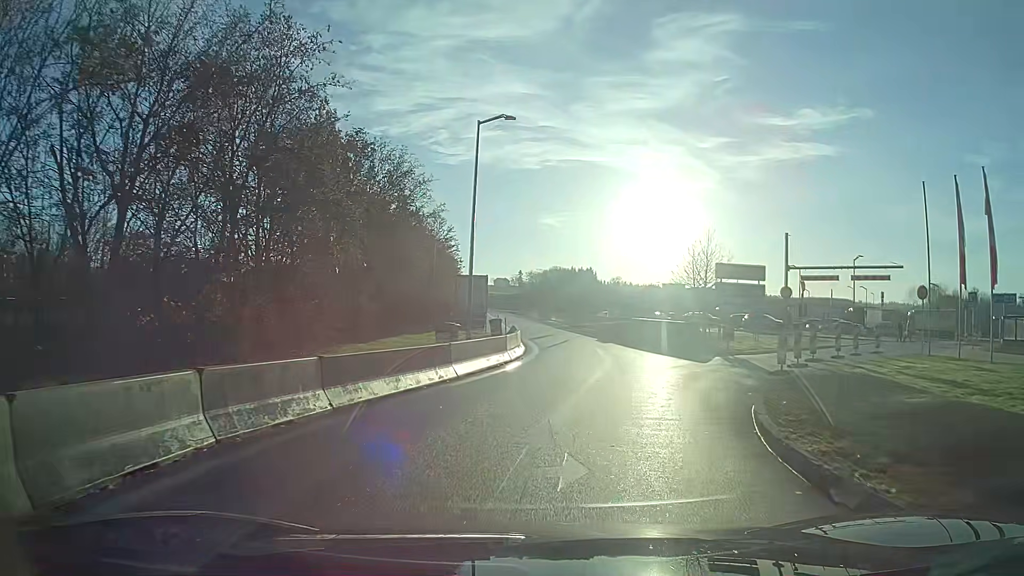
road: service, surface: asphalt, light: Day
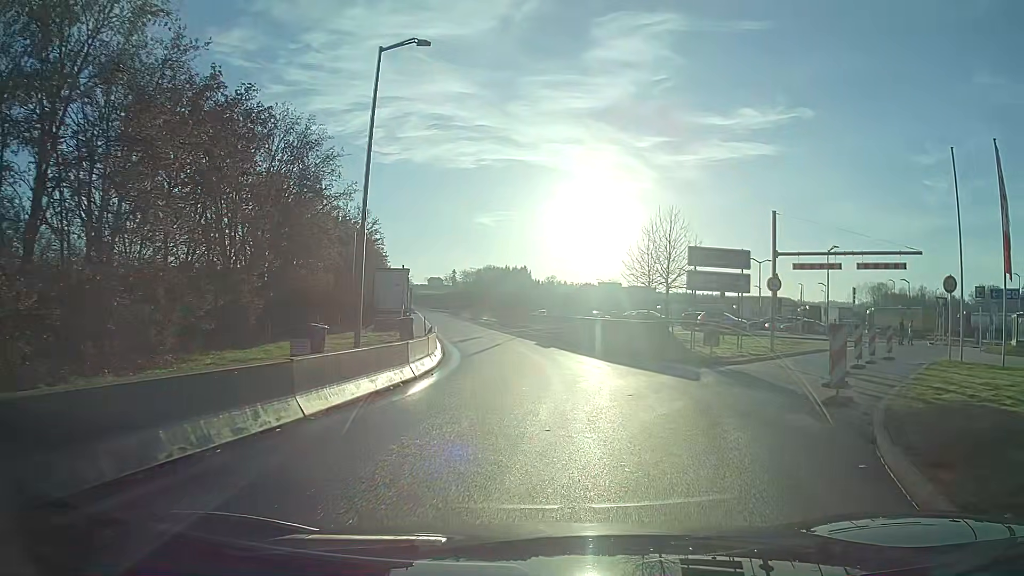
(+0.3, +6.5) m; +7°
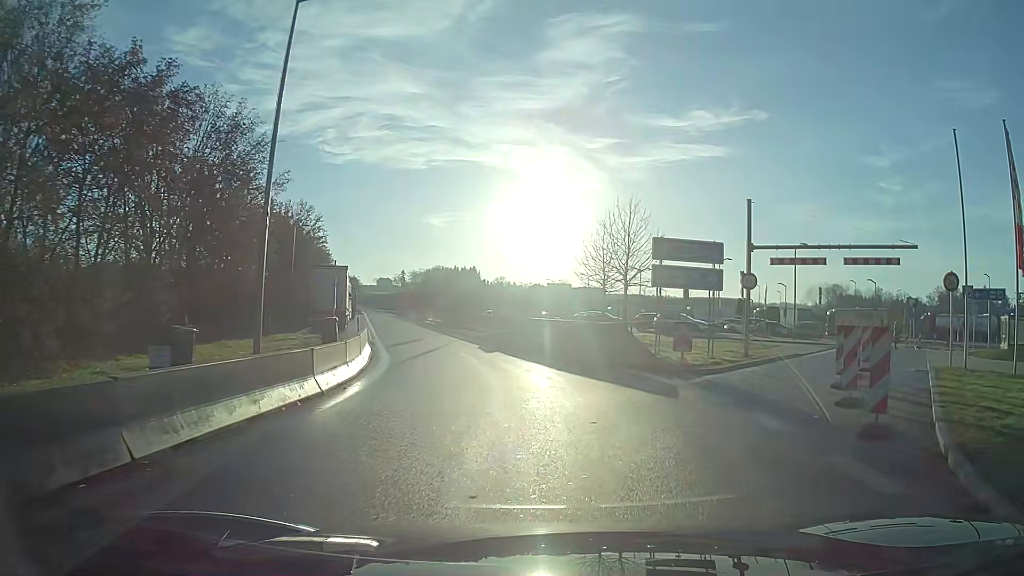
(+0.1, +3.0) m; +5°
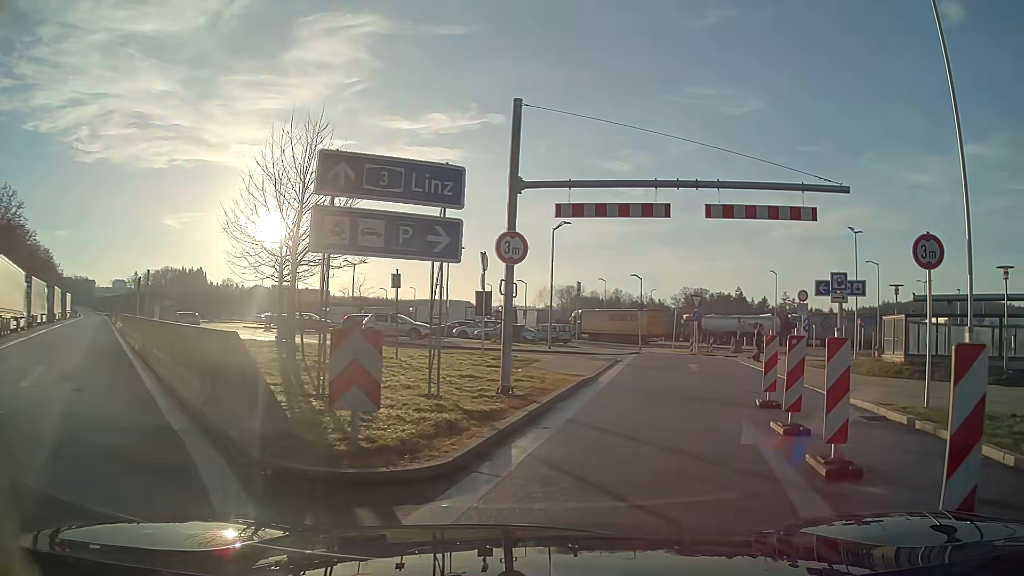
(+2.2, +10.9) m; +23°
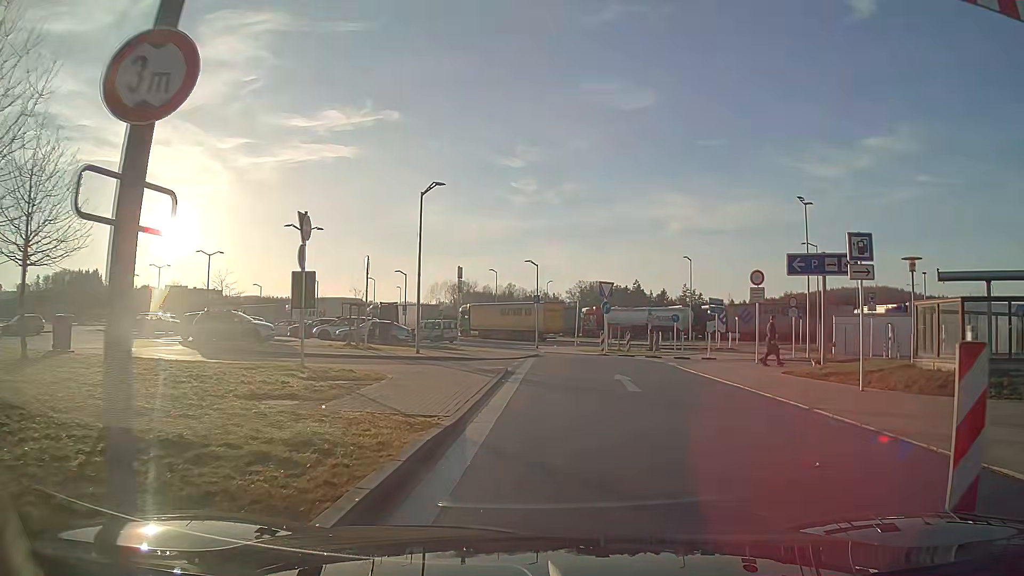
(+0.8, +8.7) m; +9°
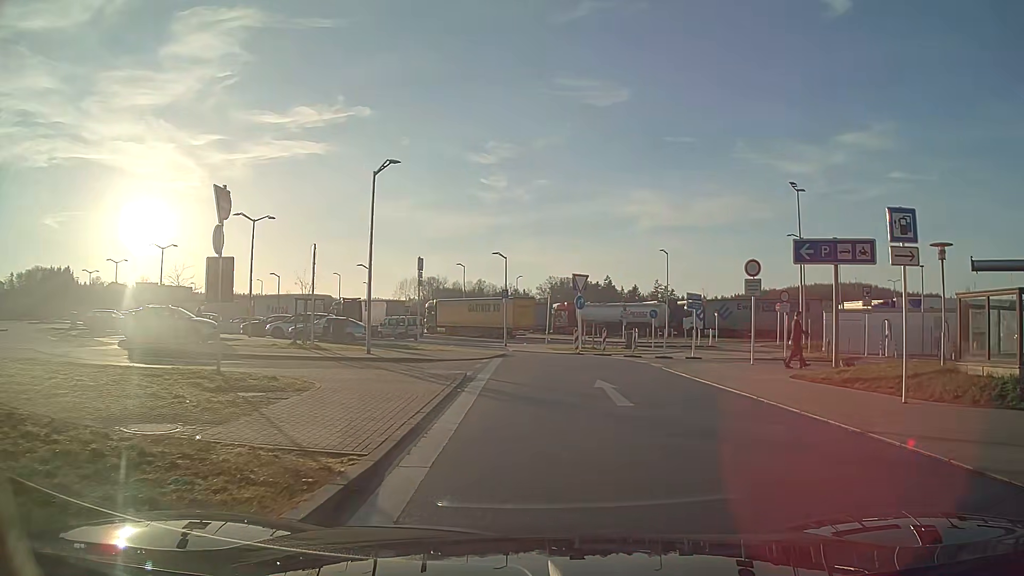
(+0.1, +3.0) m; +3°
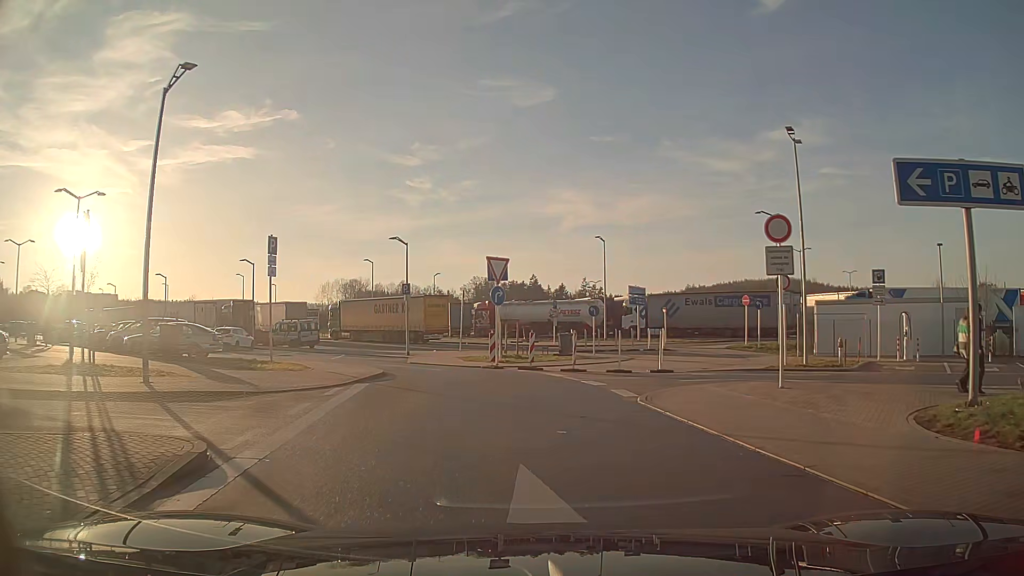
(+0.5, +9.5) m; +4°
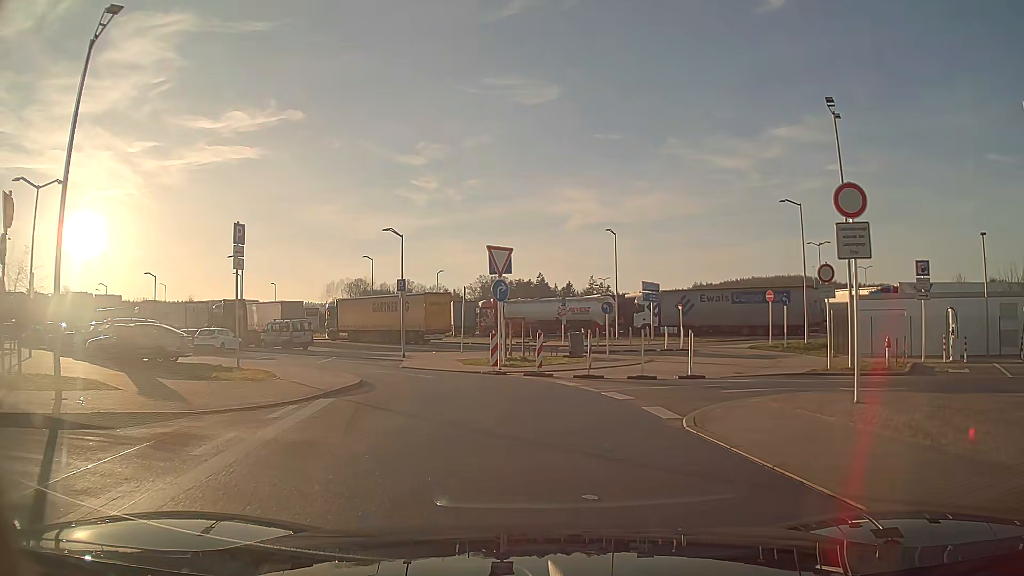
(0.0, +3.2) m; -1°
(0, +10) (-3, +19) (-10, +26) (-19, +32) (-27, +38) (-35, +44) (-43, +50) (-51, +56) (-59, +61) (-67, +67) m
